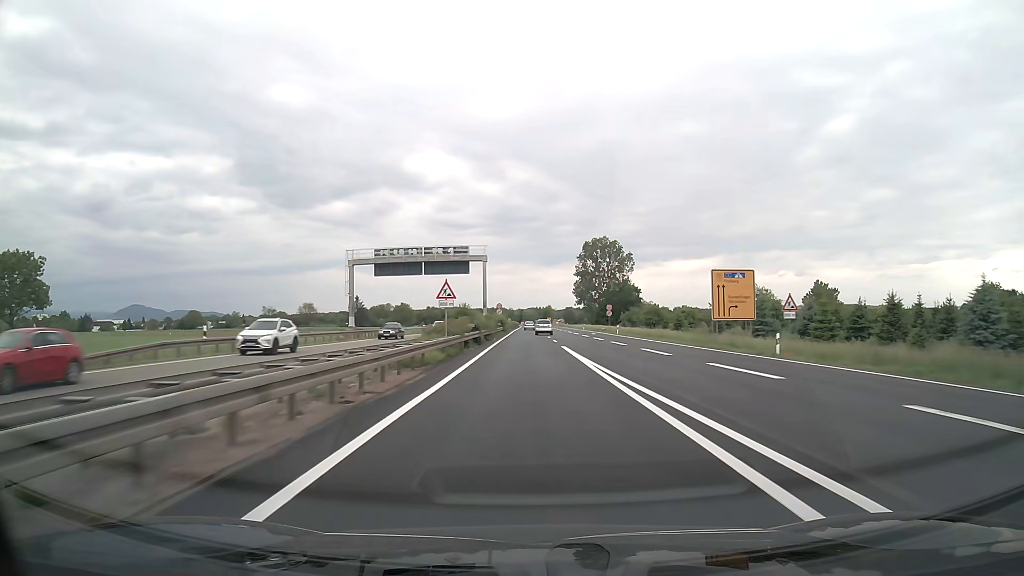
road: trunk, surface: asphalt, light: Day
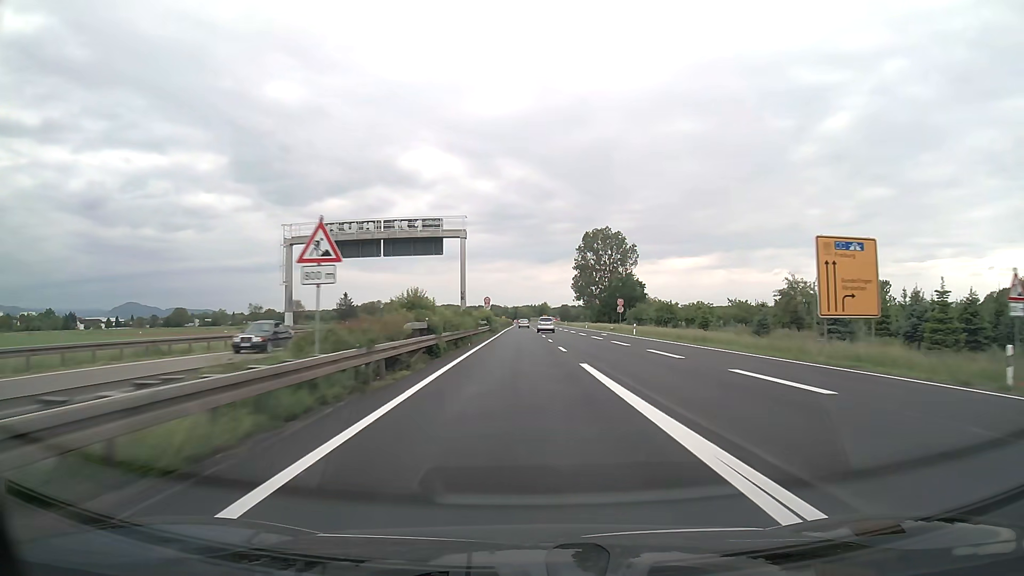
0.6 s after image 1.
(+0.1, +16.2) m; 0°
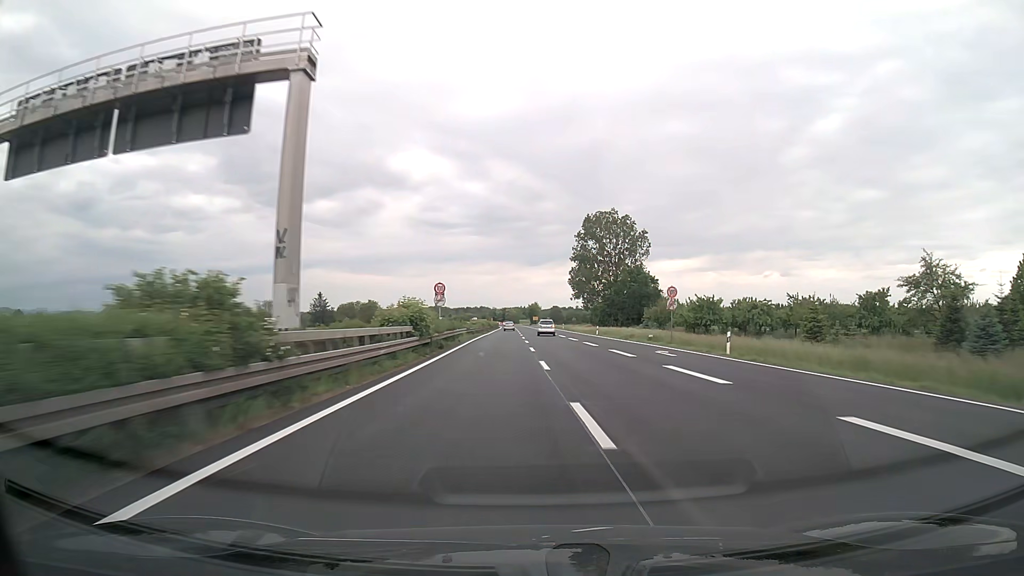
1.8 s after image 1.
(+0.3, +32.8) m; +1°
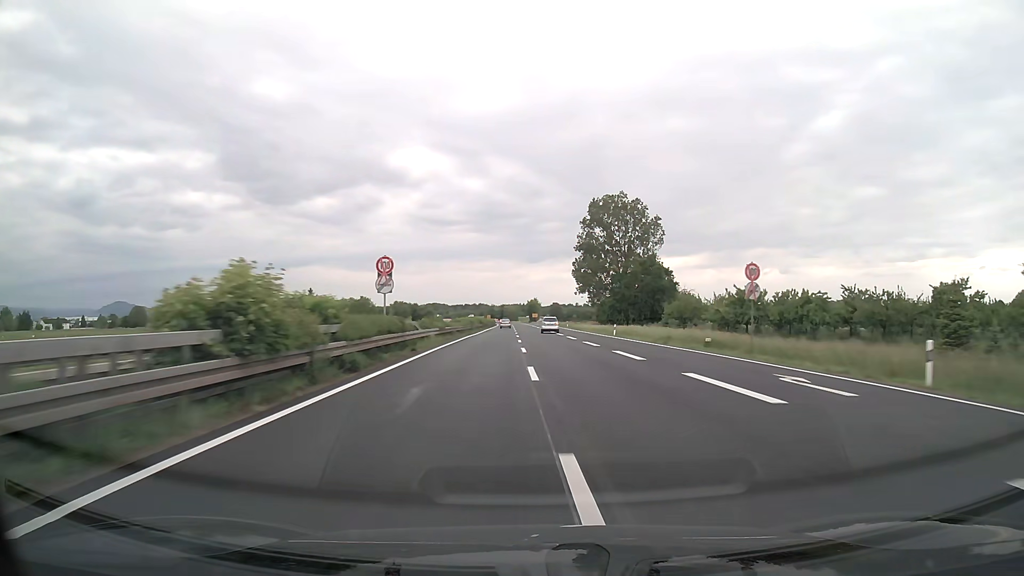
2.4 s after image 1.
(0.0, +16.4) m; 0°
